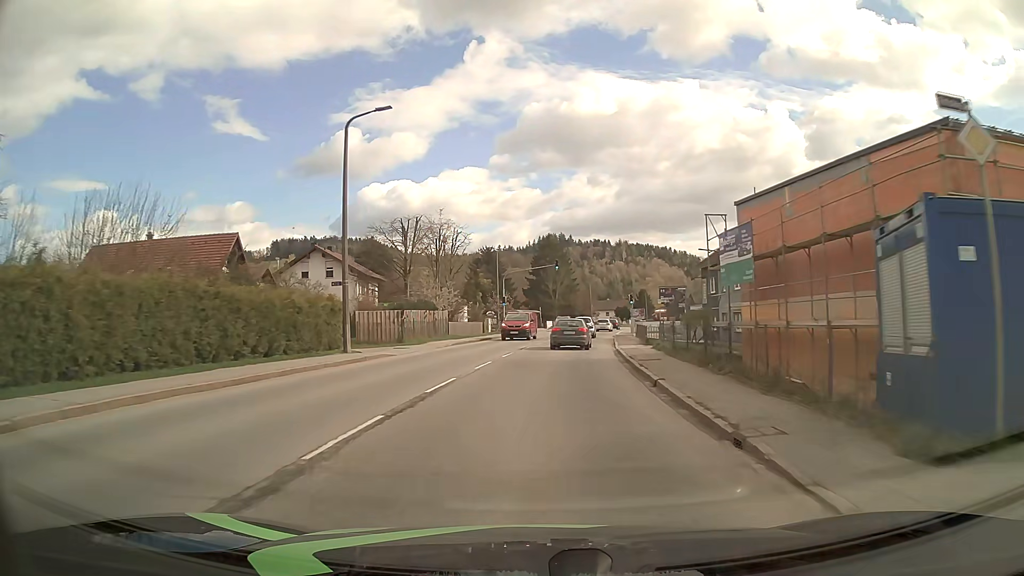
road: secondary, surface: asphalt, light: Day
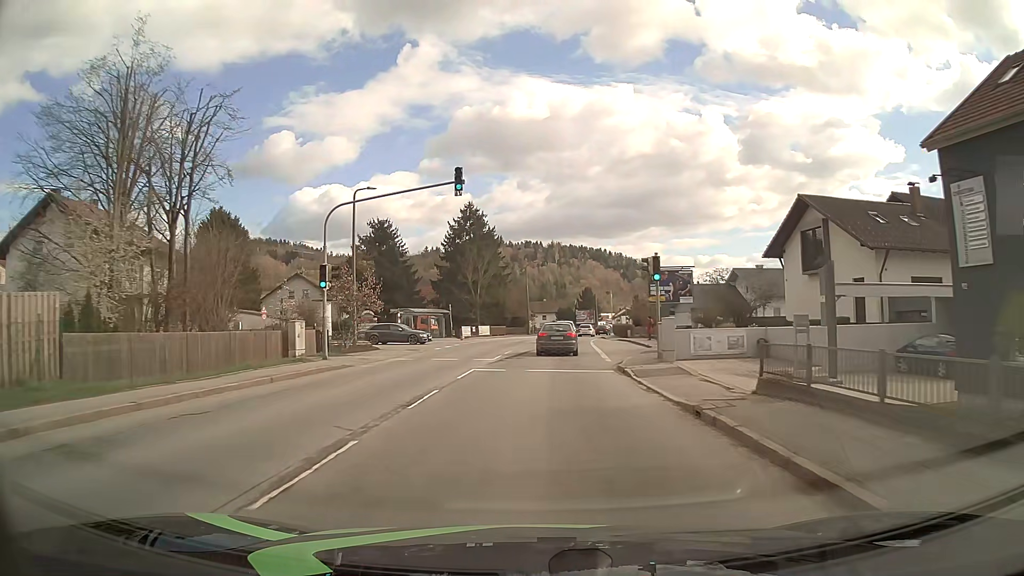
(+2.0, +37.5) m; +6°
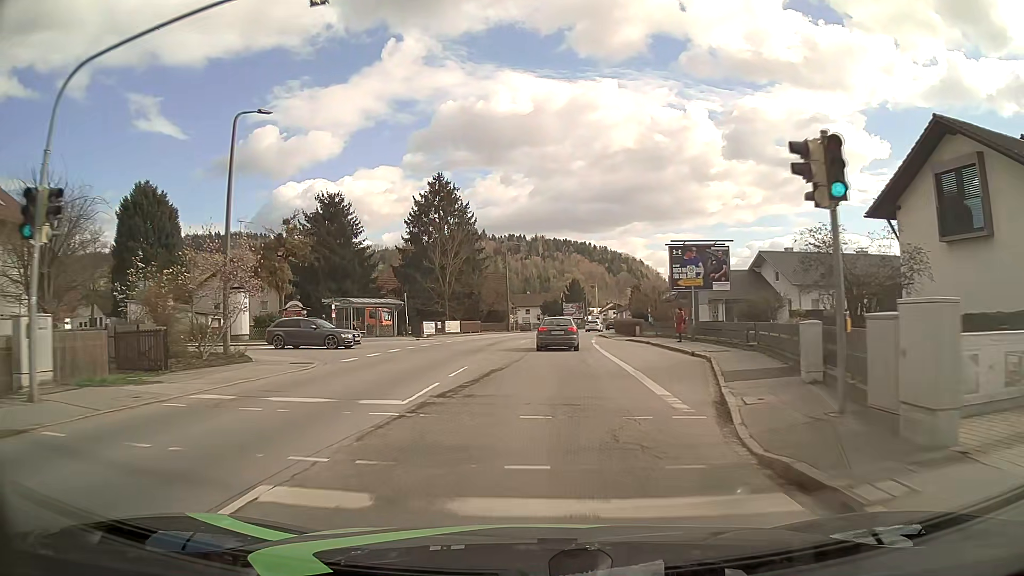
(+0.2, +14.8) m; +2°
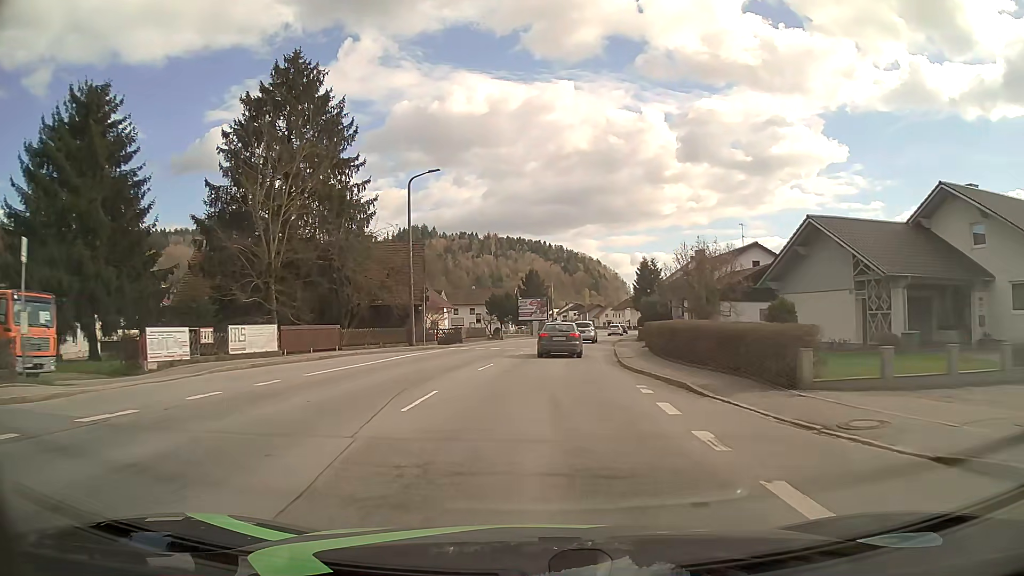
(+1.1, +36.7) m; +4°
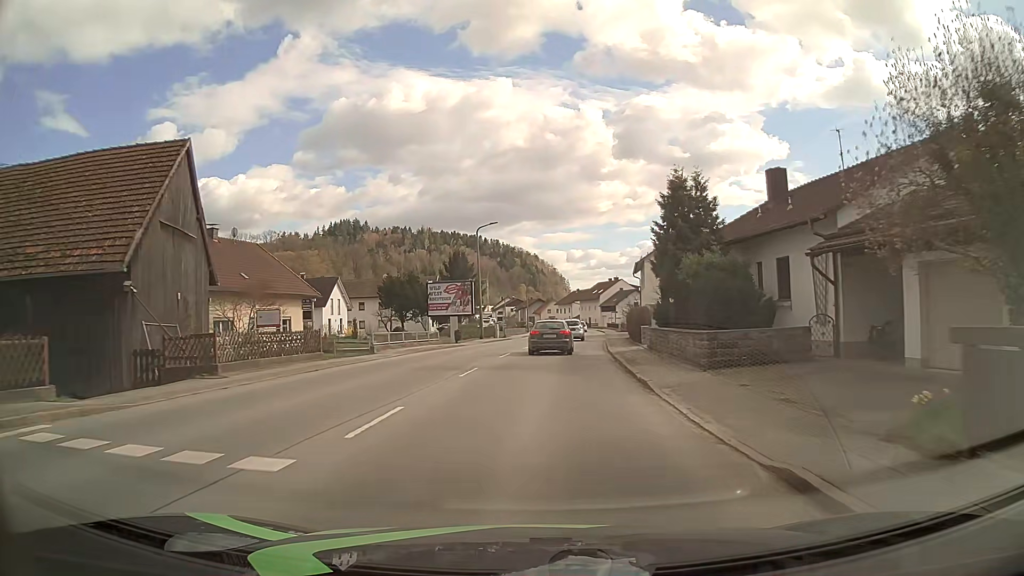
(+1.4, +29.5) m; +6°
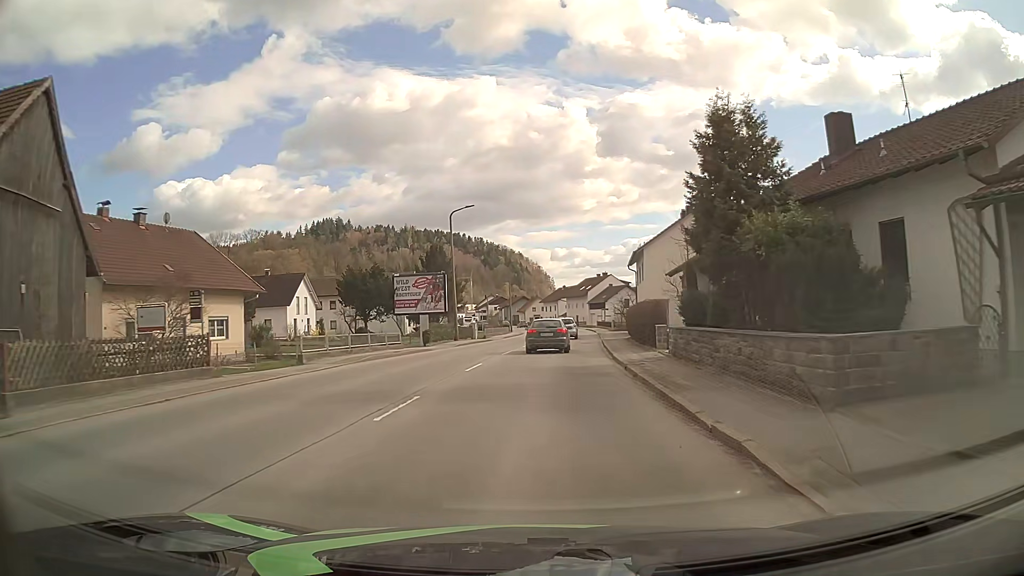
(+0.1, +7.6) m; +1°
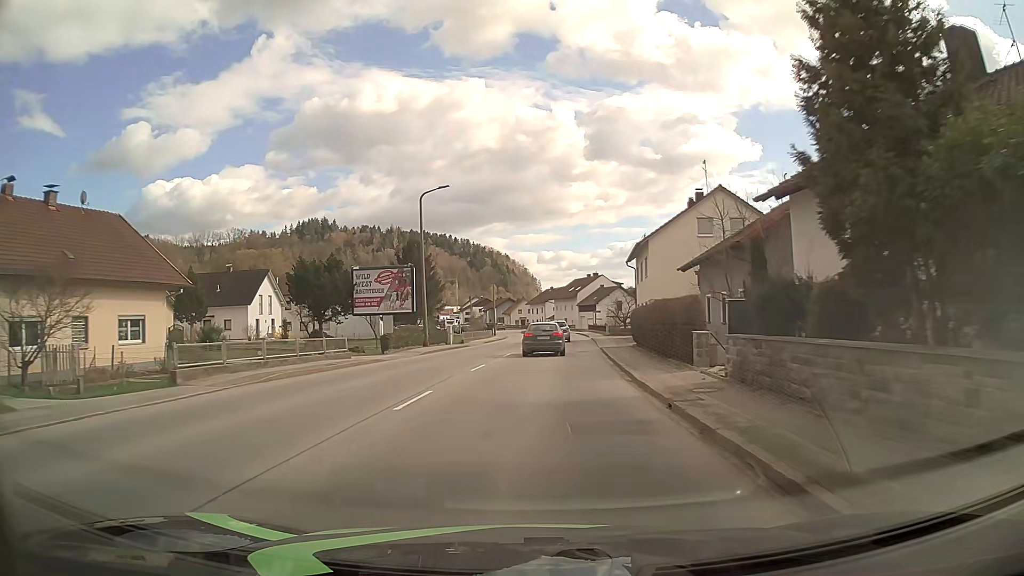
(+0.1, +7.7) m; +2°
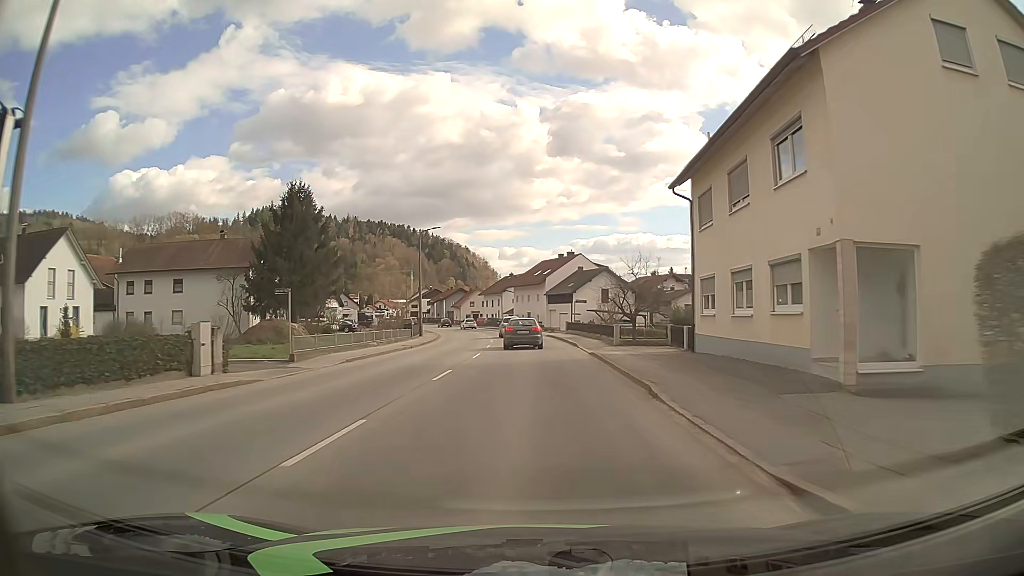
(+1.1, +31.2) m; +3°
(0, +10) (0, +20) (0, +30) (-1, +40) (-1, +50) (-2, +60) (-4, +70) (-5, +80) (-7, +89) (-10, +99) m
